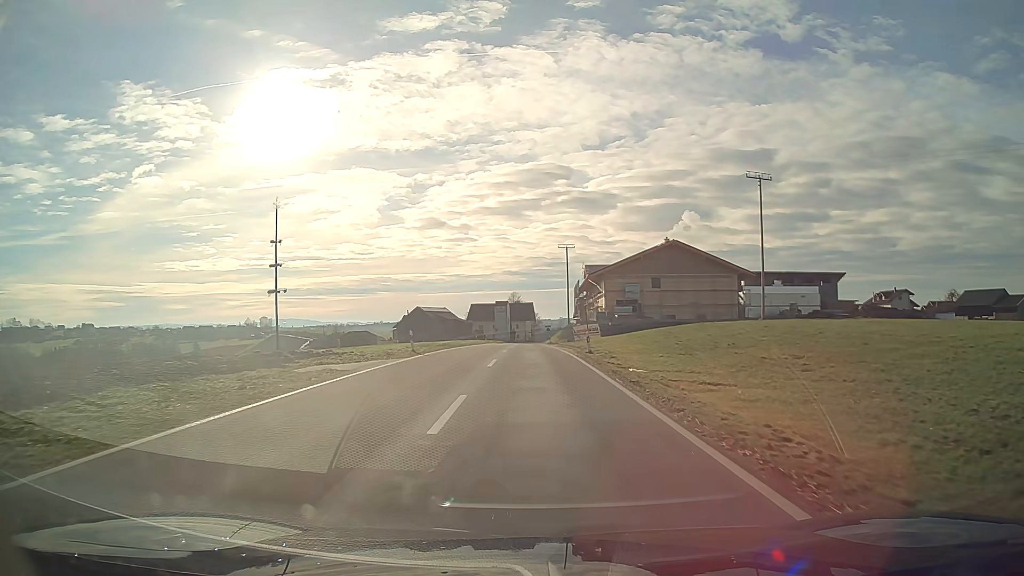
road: tertiary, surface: asphalt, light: Day
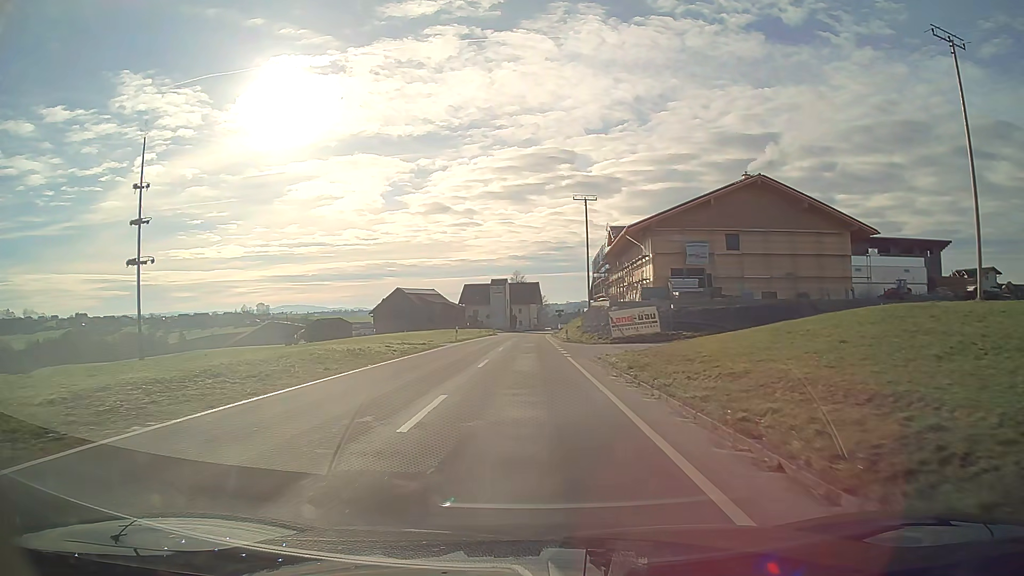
(0.0, +35.7) m; -1°
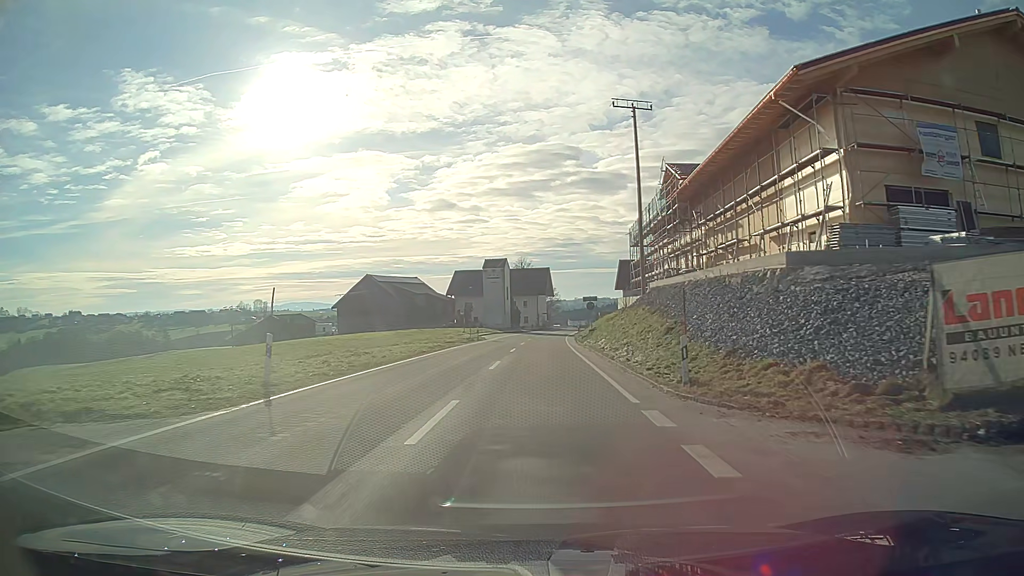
(-0.3, +36.7) m; -1°
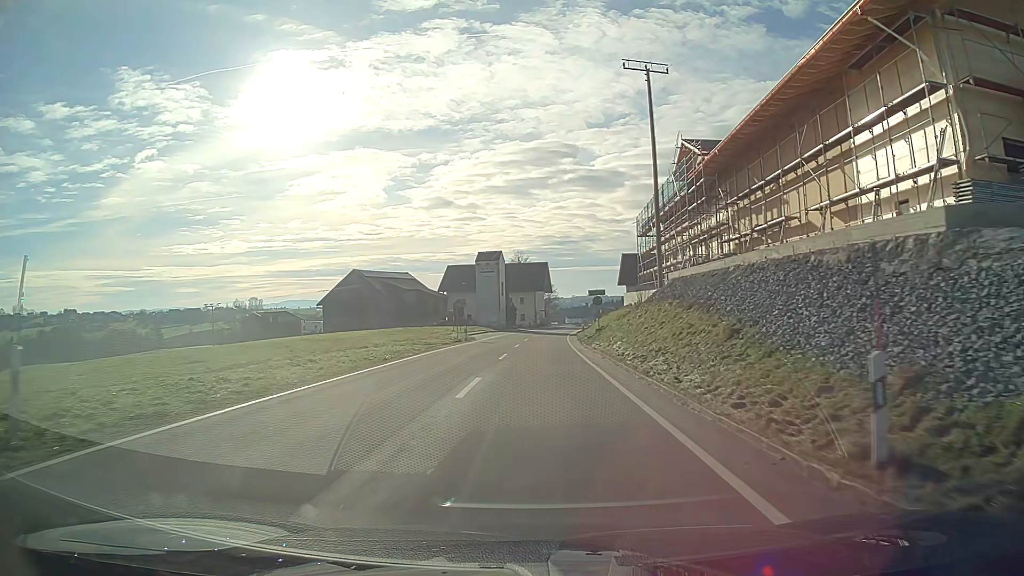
(0.0, +7.5) m; 0°
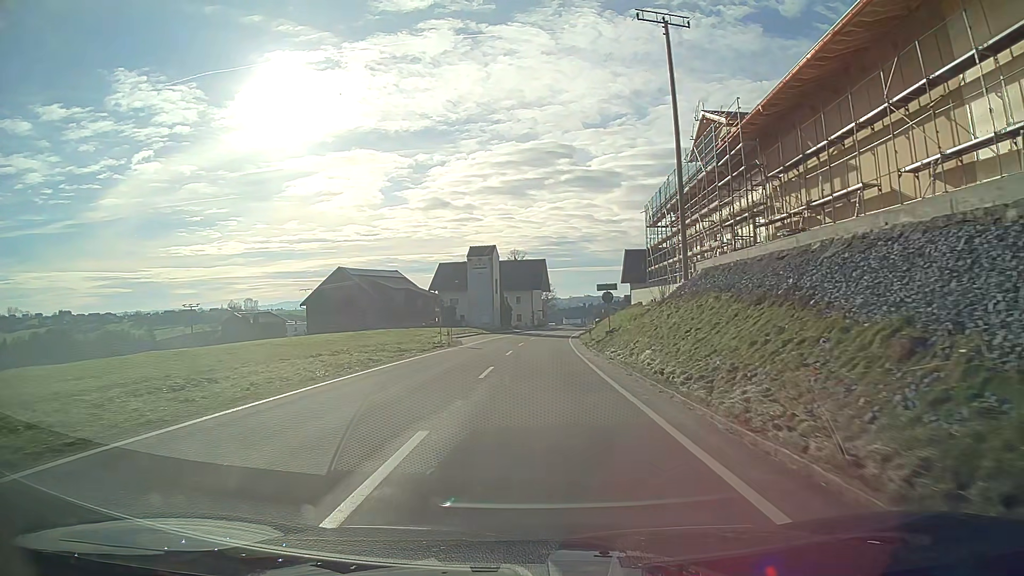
(0.0, +7.5) m; 0°
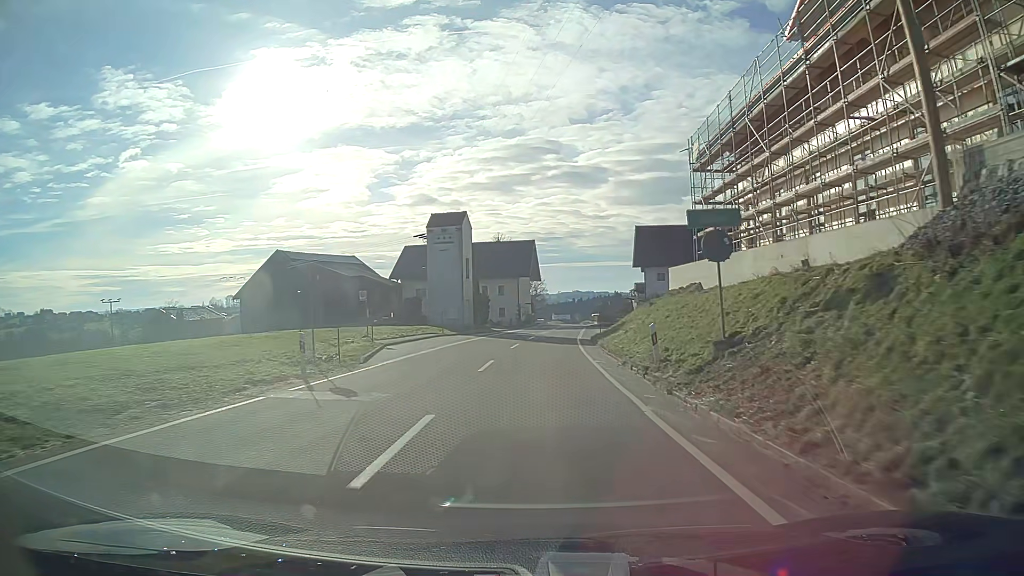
(+0.2, +22.8) m; +1°
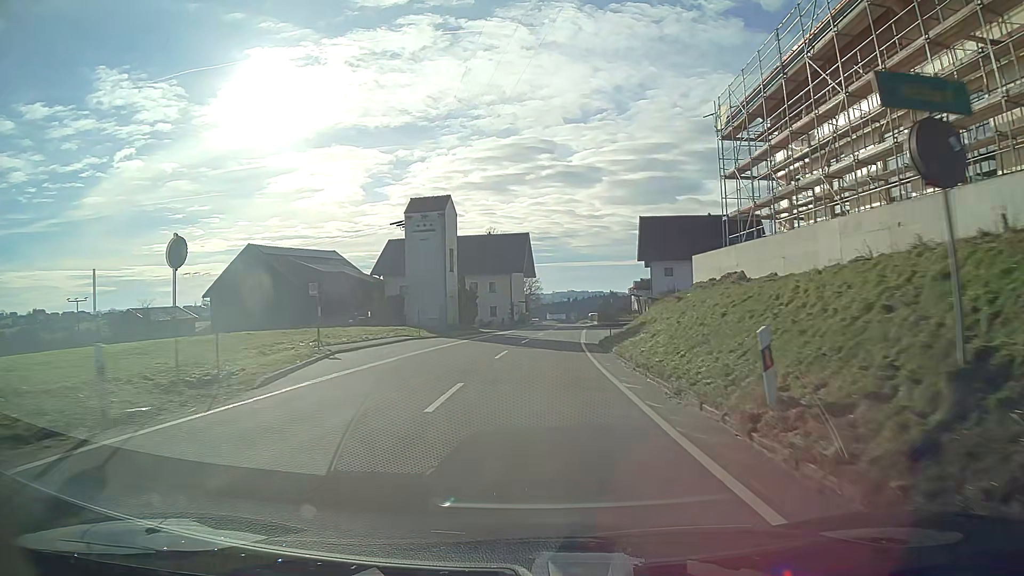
(0.0, +7.7) m; 0°
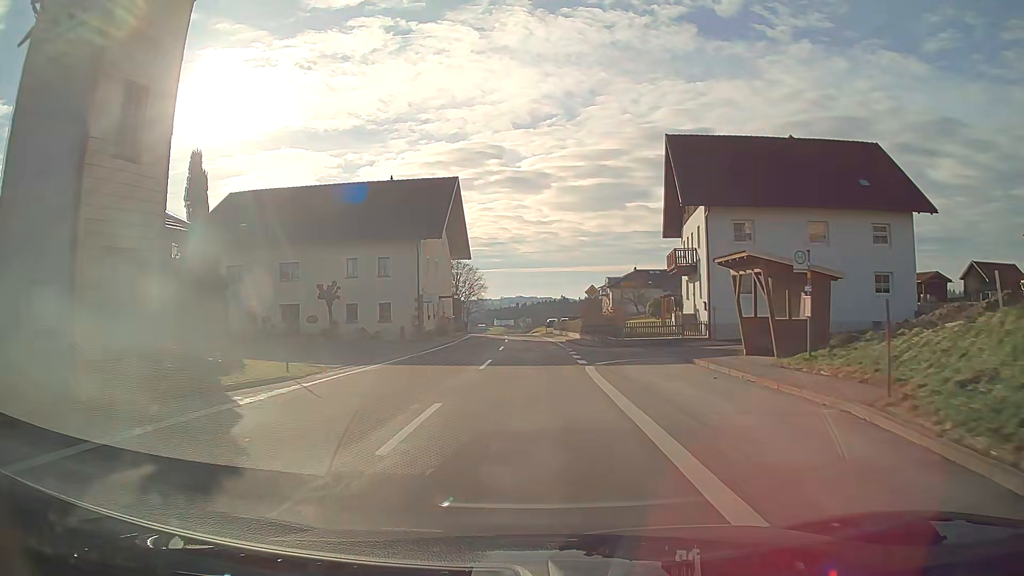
(+1.3, +38.4) m; +4°
